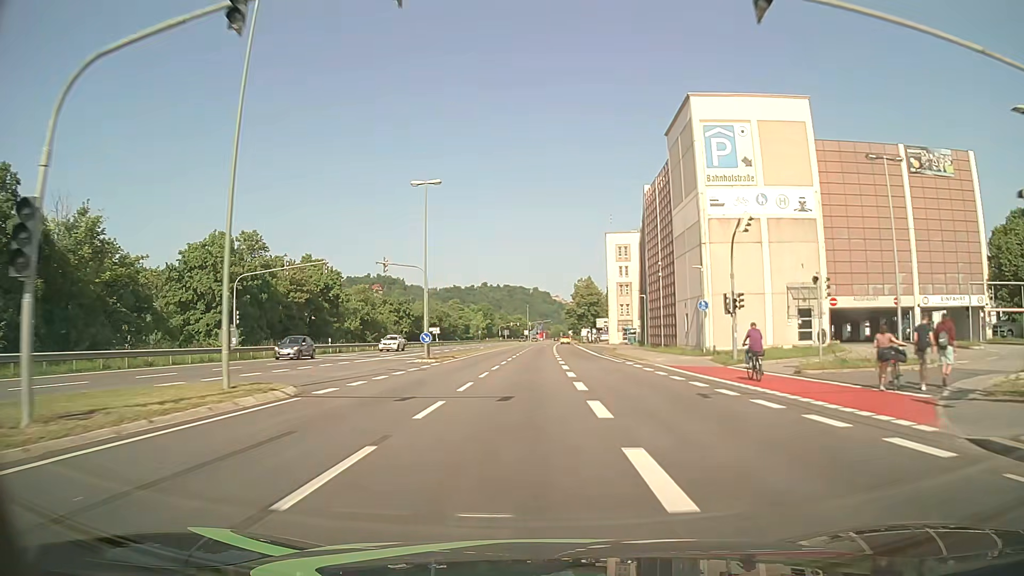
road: primary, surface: asphalt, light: Day
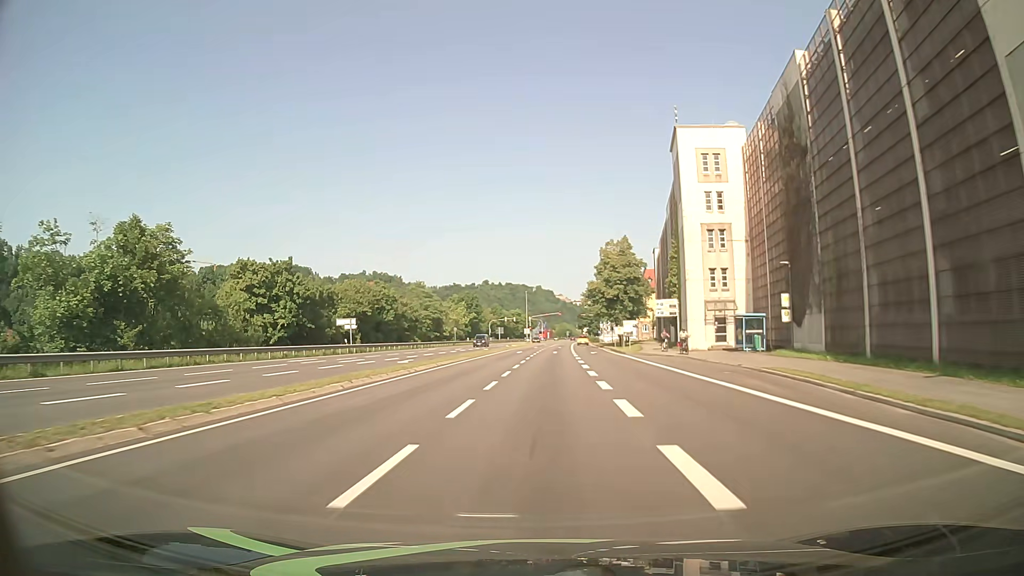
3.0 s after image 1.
(+0.2, +53.9) m; 0°
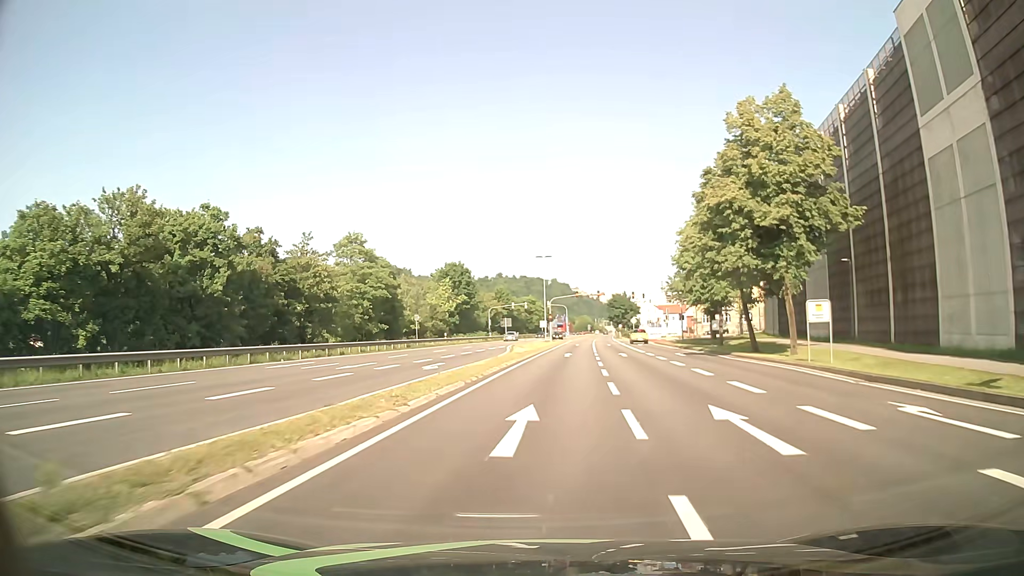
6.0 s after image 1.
(-1.3, +50.4) m; -2°
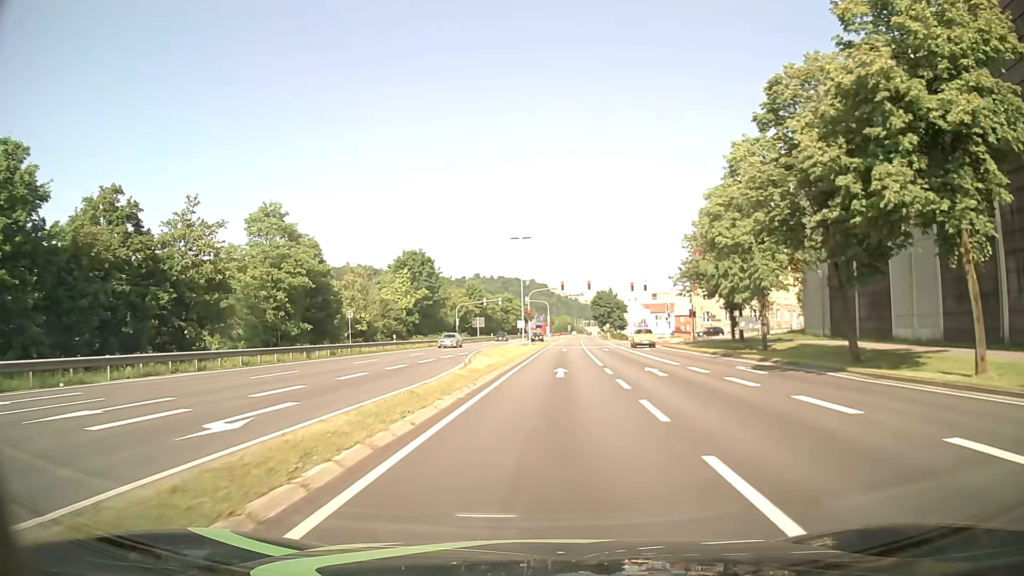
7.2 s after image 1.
(+0.3, +16.1) m; +2°
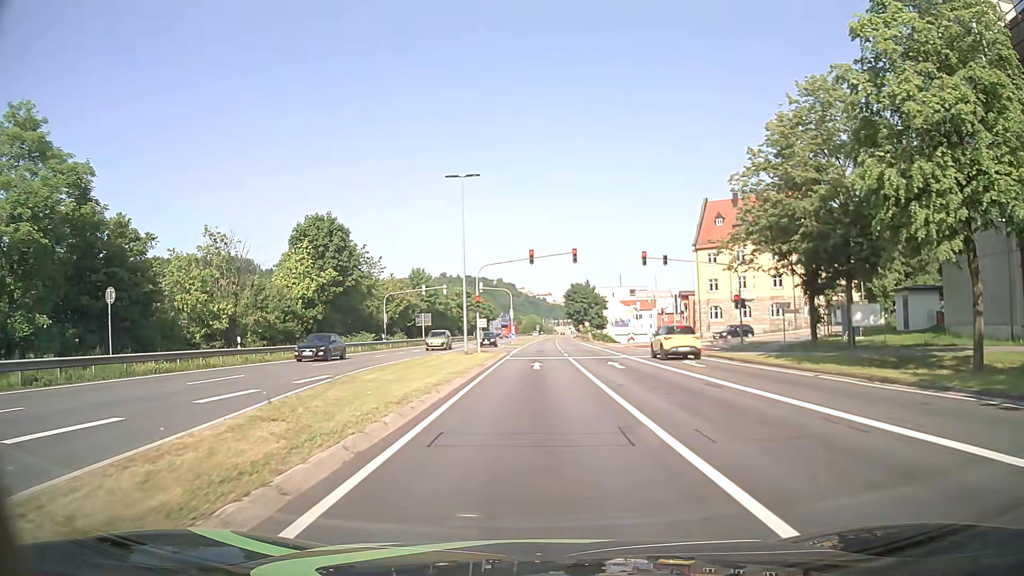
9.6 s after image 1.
(+0.9, +24.9) m; +4°
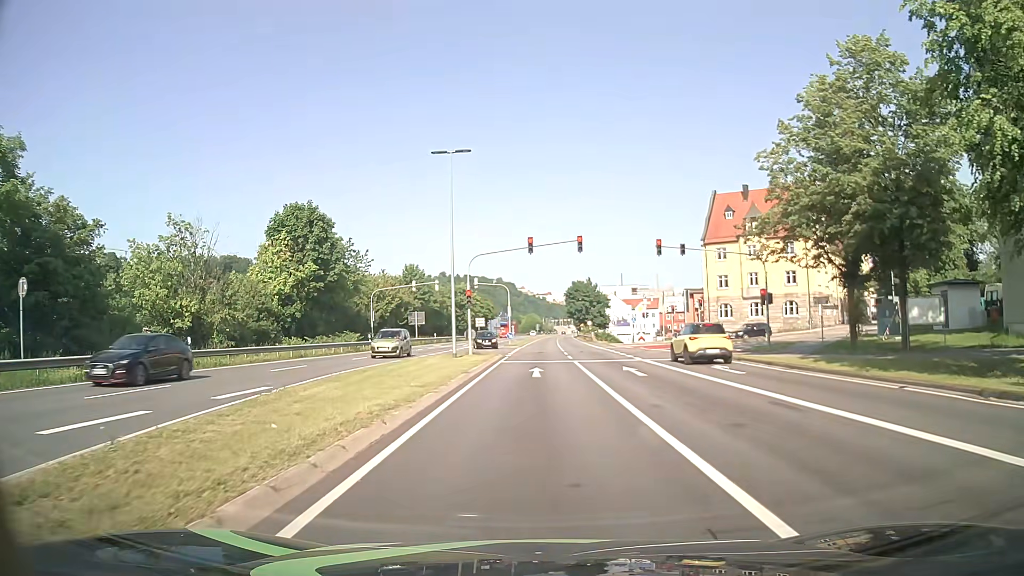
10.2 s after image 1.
(-0.1, +5.0) m; -1°
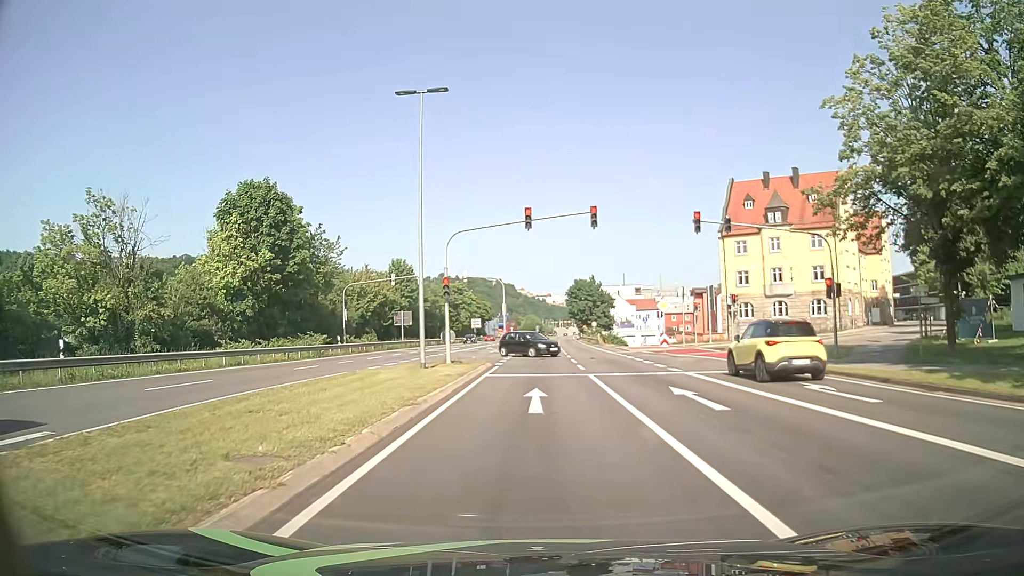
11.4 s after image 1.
(0.0, +8.7) m; 0°
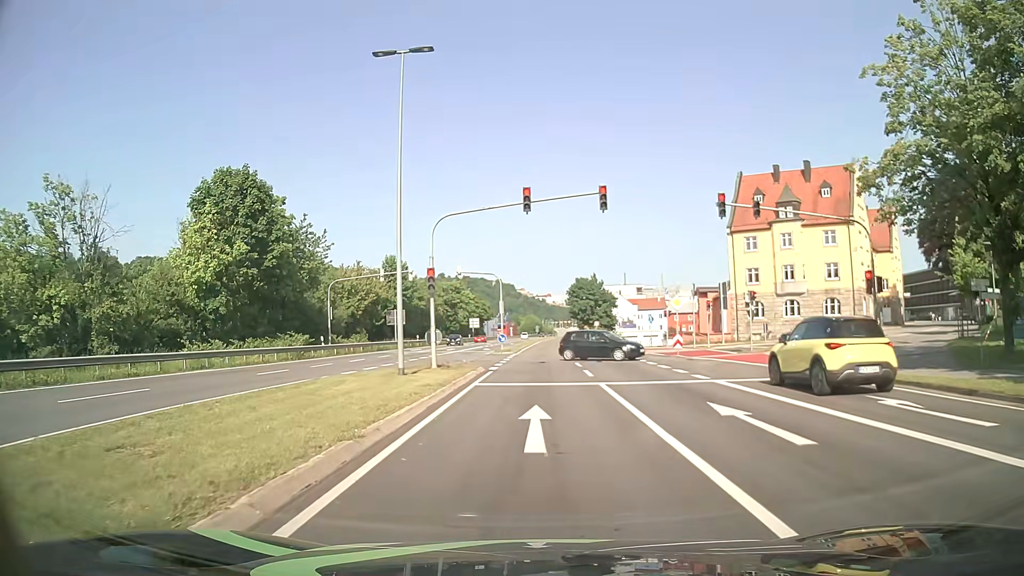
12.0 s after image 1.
(0.0, +3.7) m; 0°
(0, +10) (0, +20) (0, +30) (0, +40) (0, +50) (+1, +60) (+1, +70) (+1, +80) (+1, +90) (+1, +100) m
